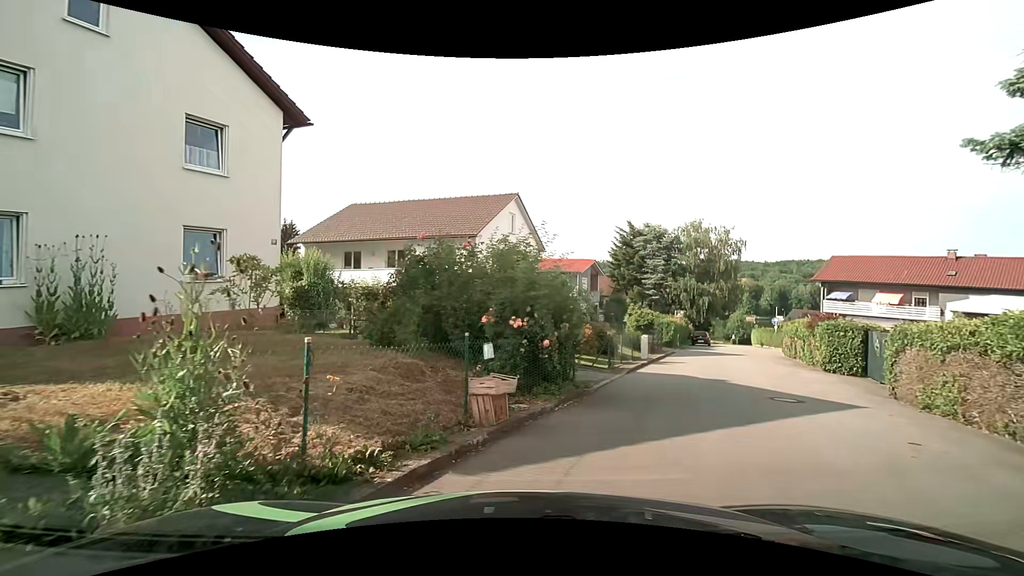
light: Day
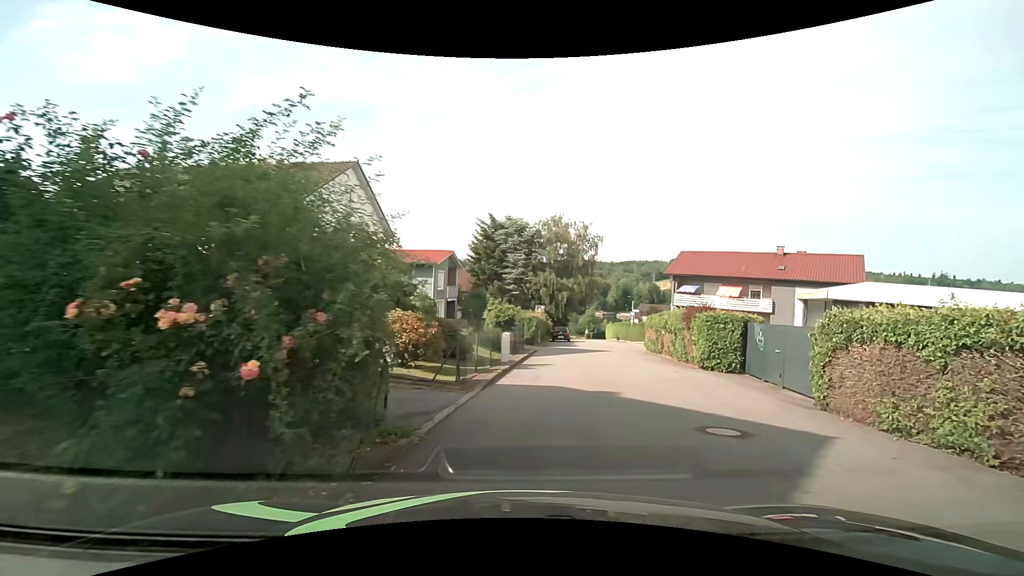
(+0.7, +5.0) m; +17°
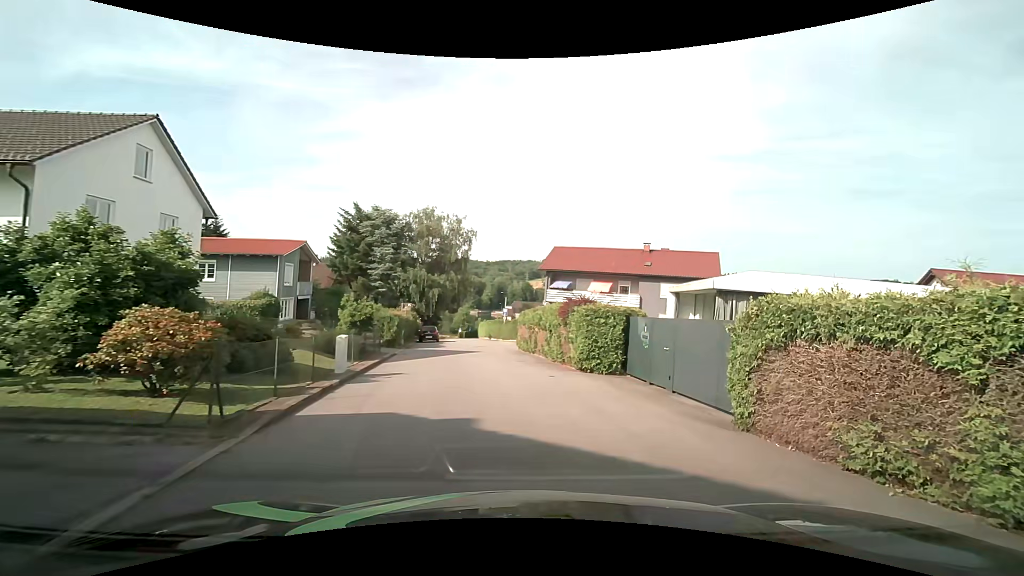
(+0.4, +3.6) m; +13°
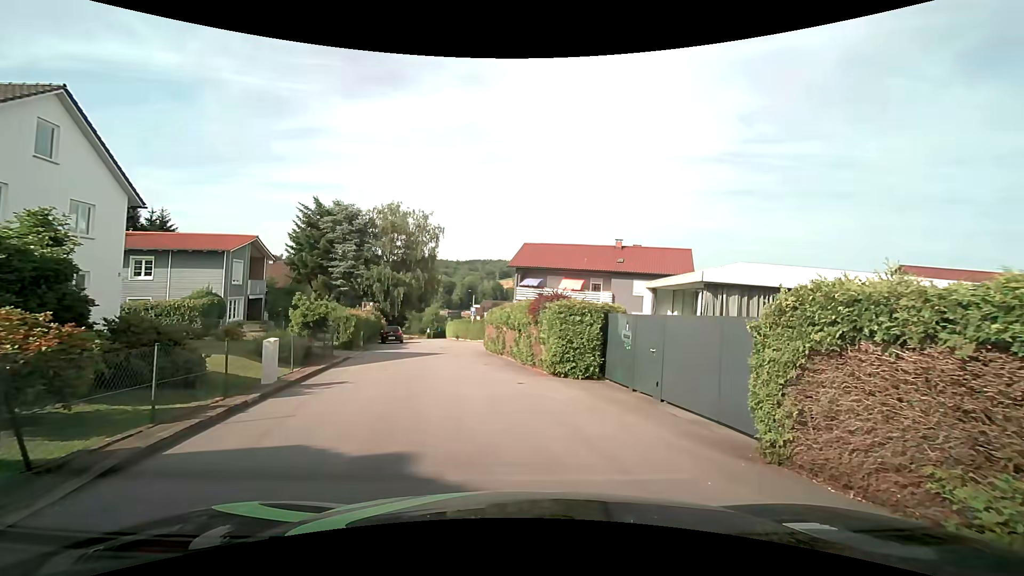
(+0.1, +2.0) m; +4°
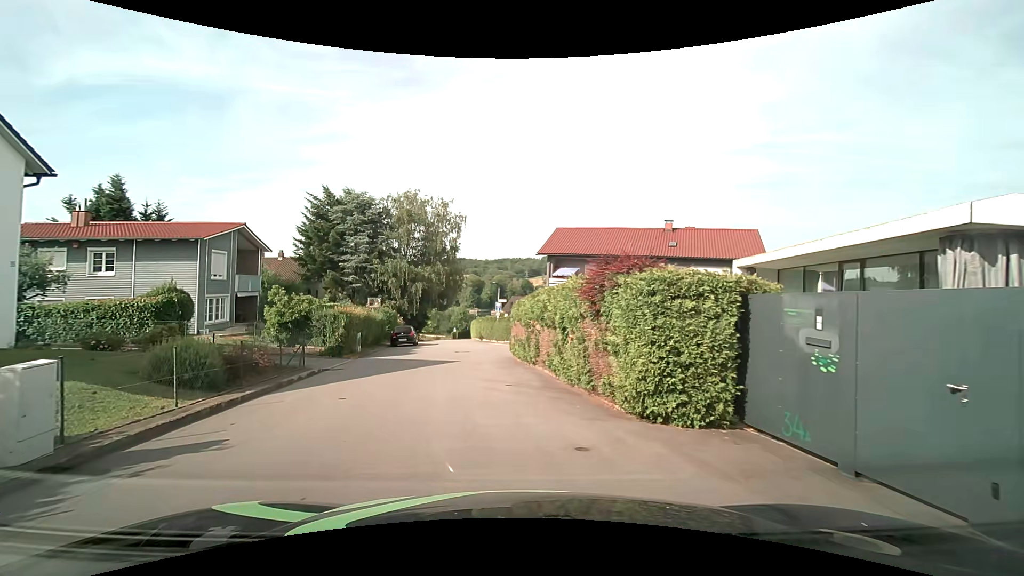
(0.0, +6.8) m; -2°
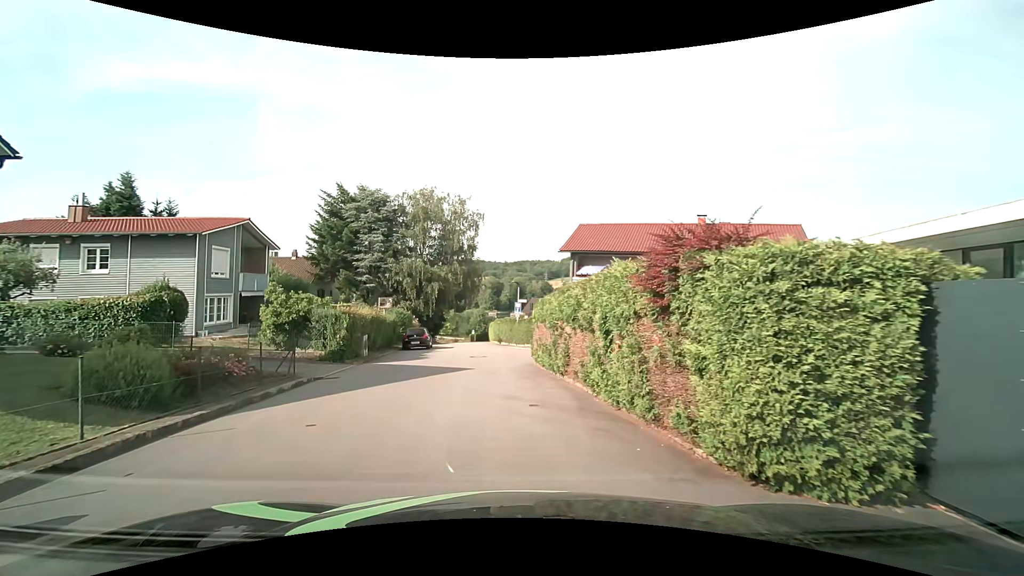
(0.0, +2.6) m; -1°
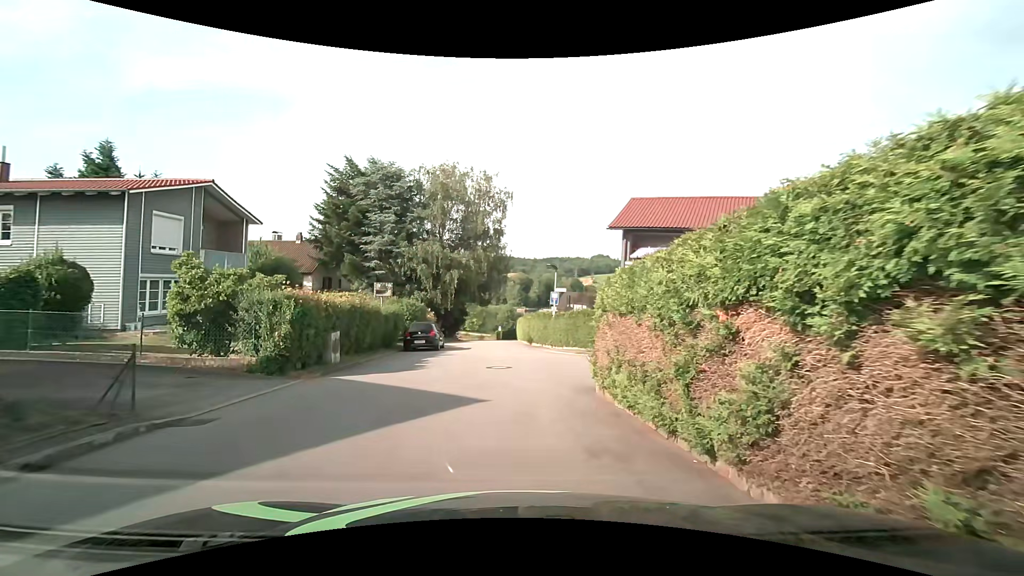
(-0.4, +7.6) m; -4°
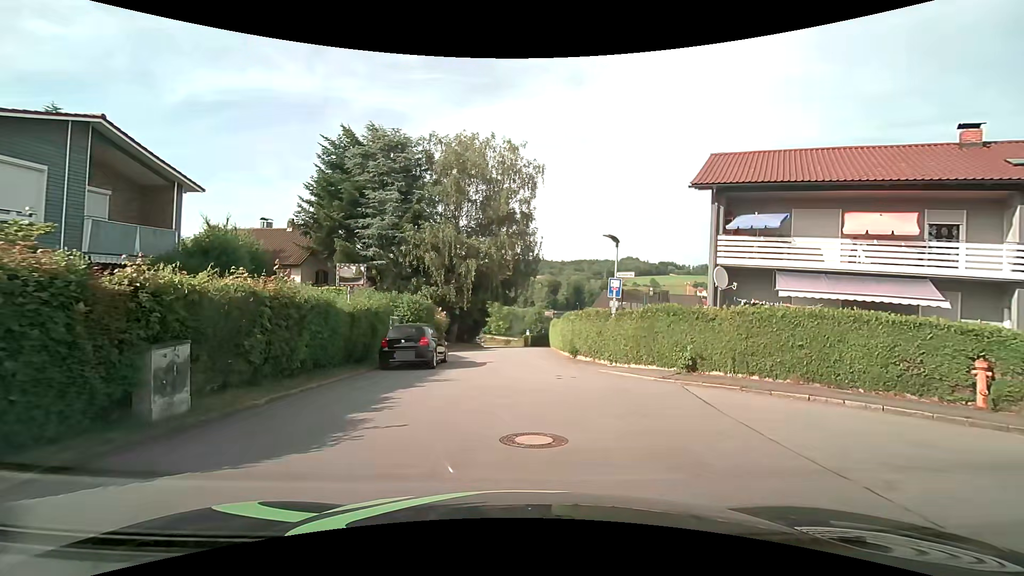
(-0.4, +8.9) m; -4°
(+3, +9) (+13, +6) (+22, +2) (+30, -3) (+39, -8) (+48, -12) (+57, -17) (+66, -22) (+75, -26) (+84, -31) m
